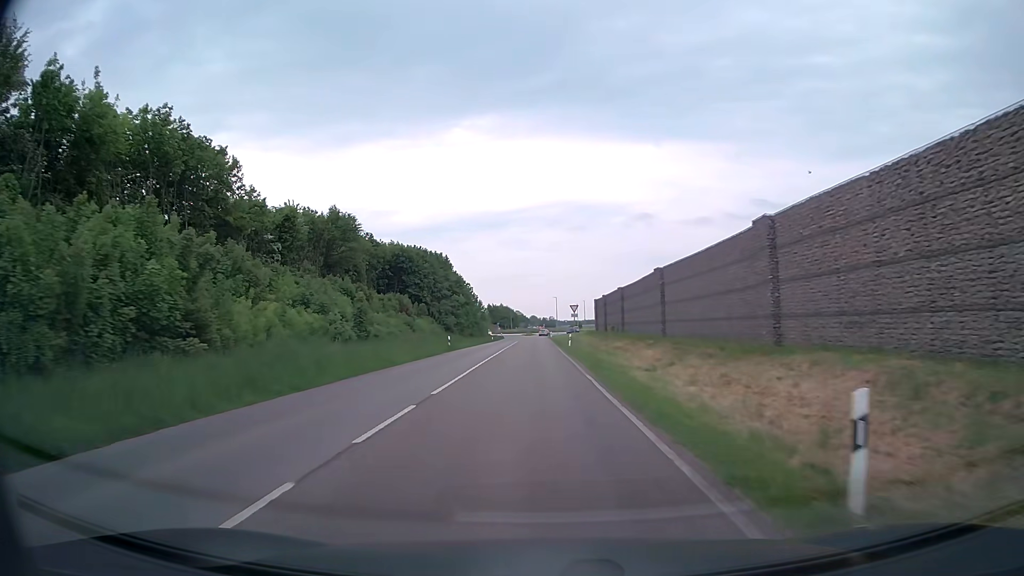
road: secondary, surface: asphalt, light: Day
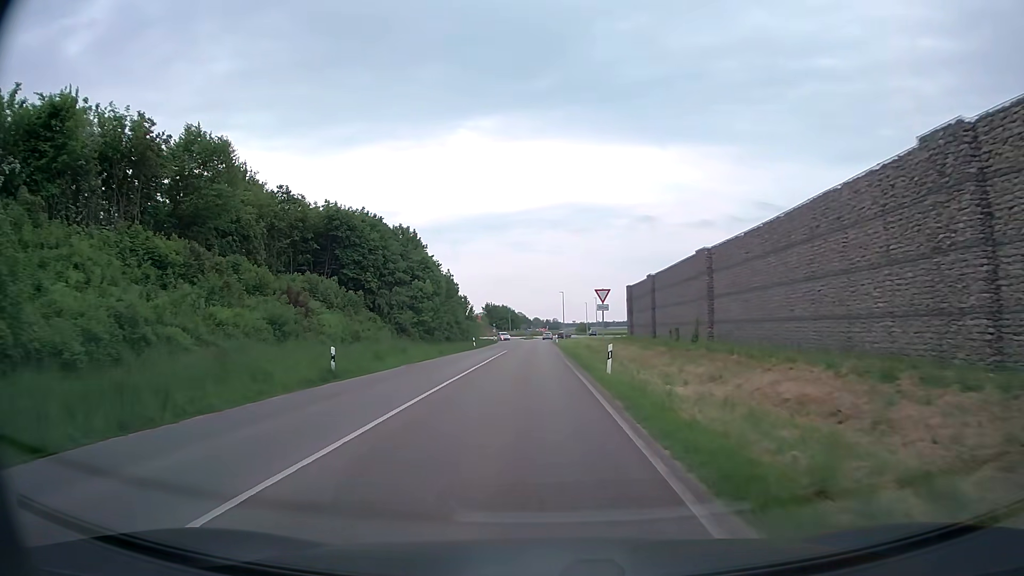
(-0.1, +27.6) m; 0°
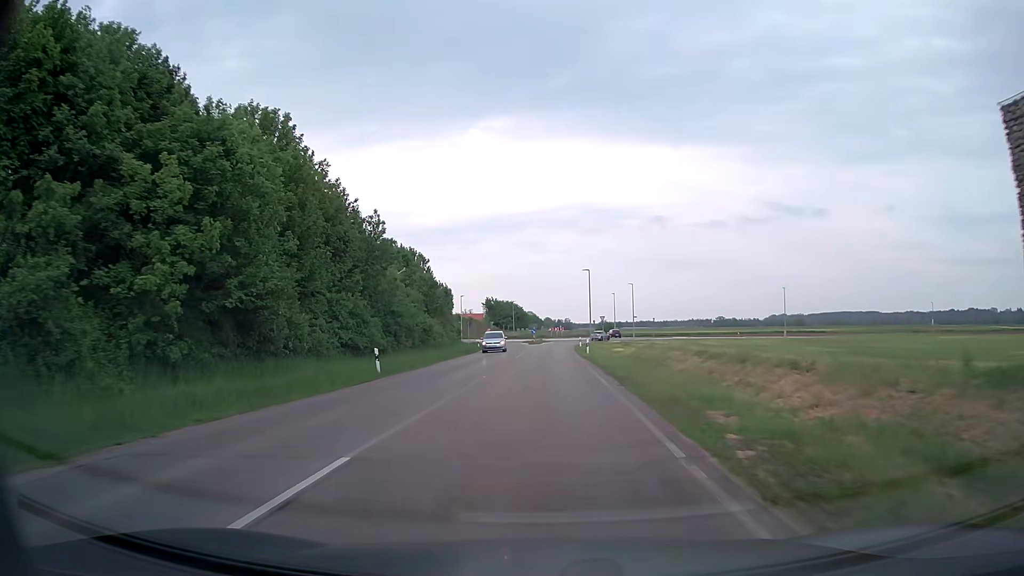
(-0.4, +42.2) m; -1°
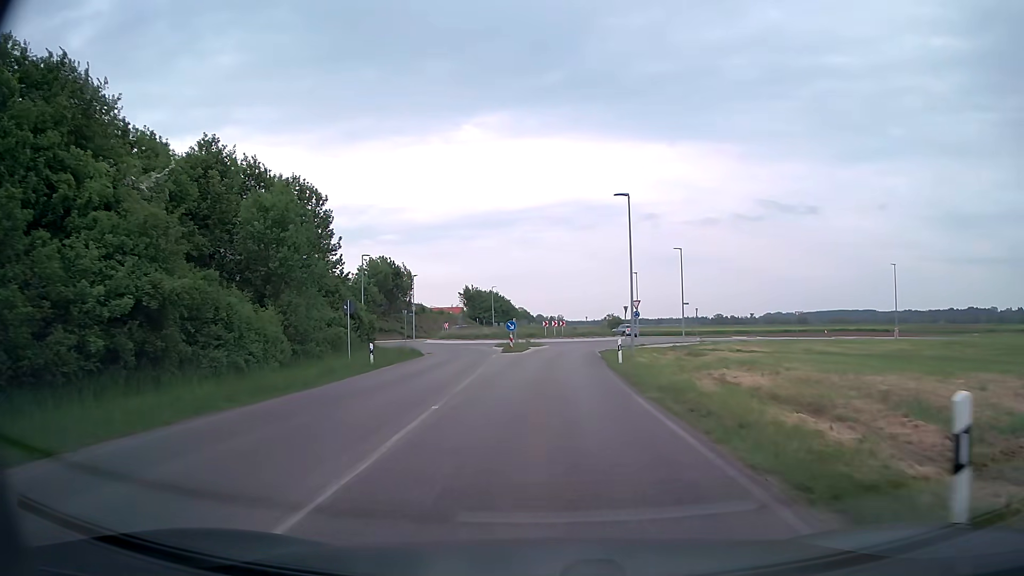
(+0.2, +39.4) m; +1°
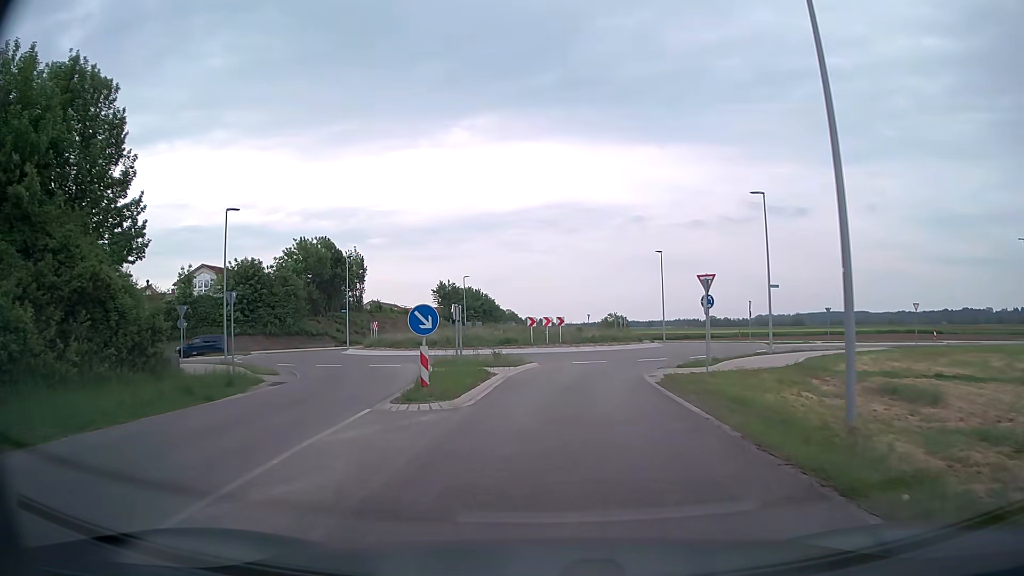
(+0.2, +25.1) m; +1°
